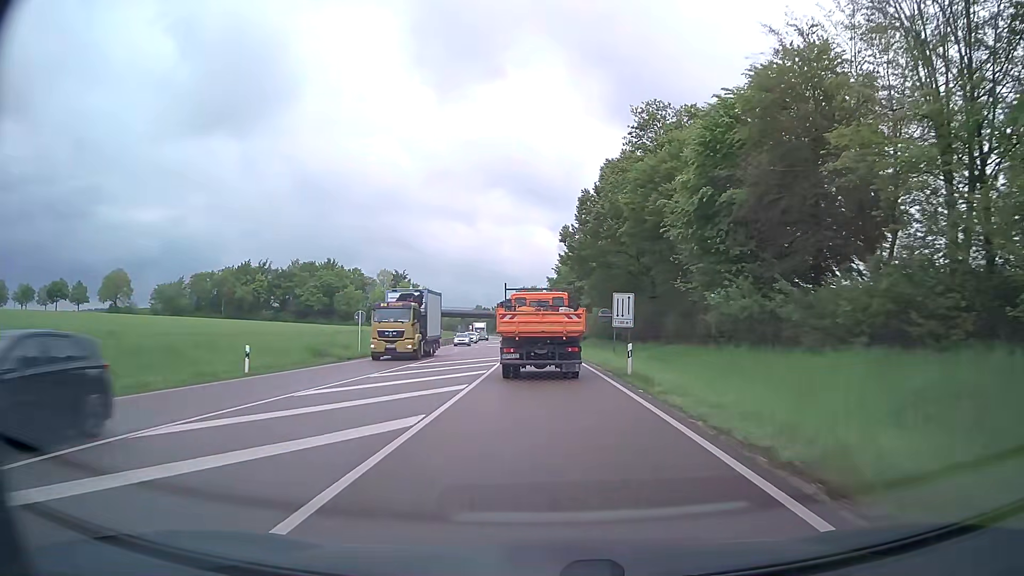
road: primary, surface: asphalt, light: Day
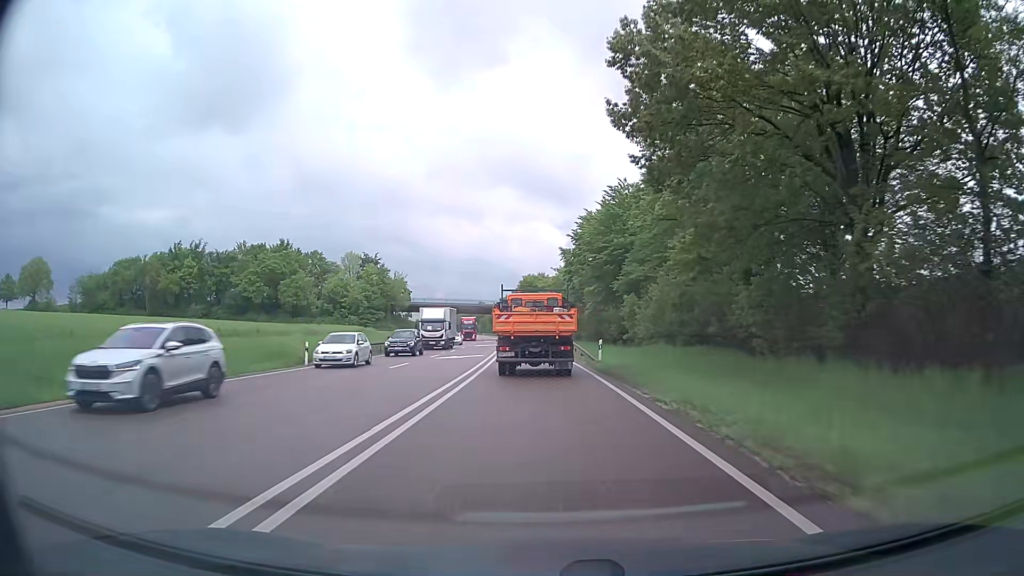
(-0.3, +40.6) m; -1°
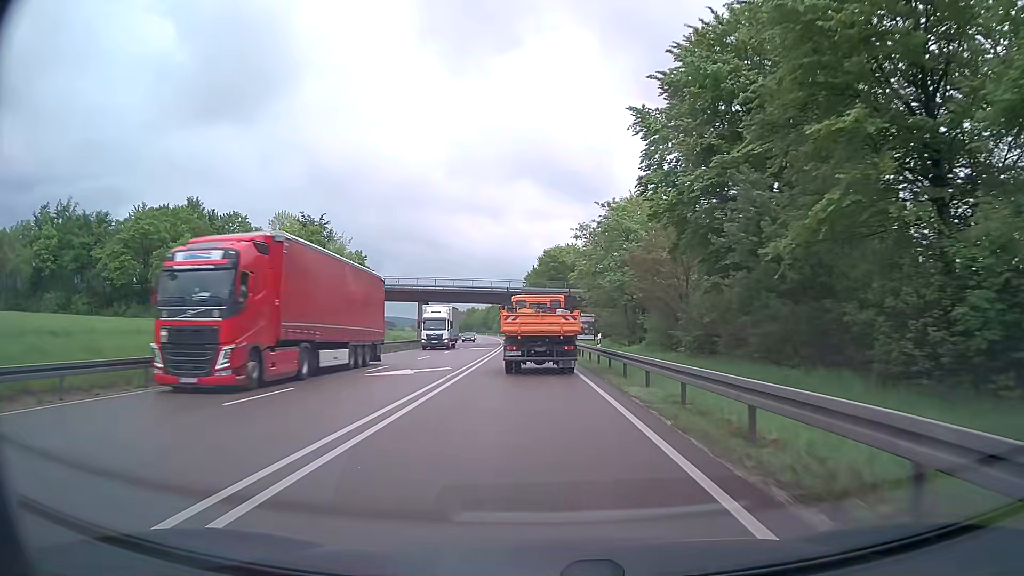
(-0.8, +50.9) m; -2°
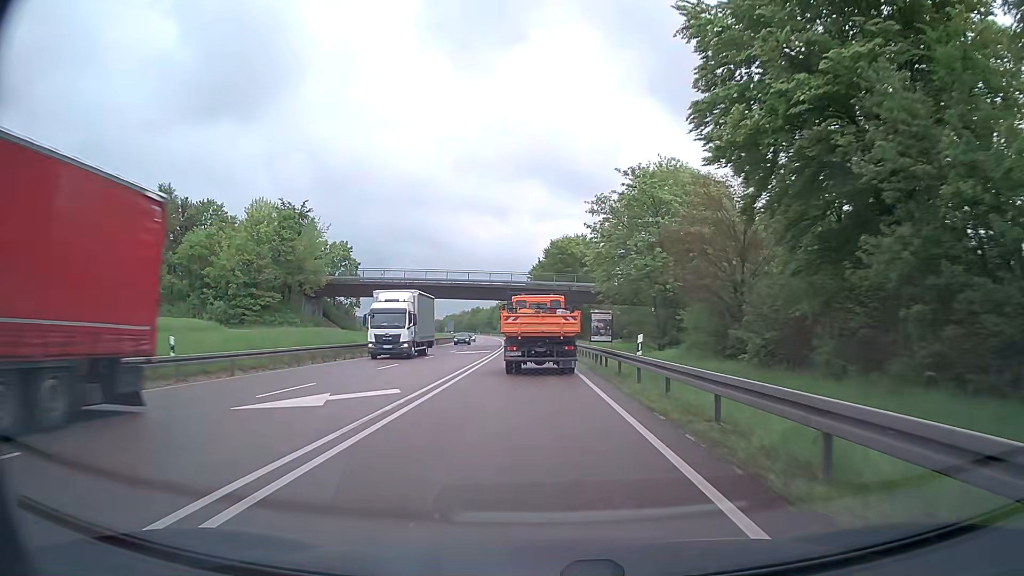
(-0.1, +10.4) m; -1°
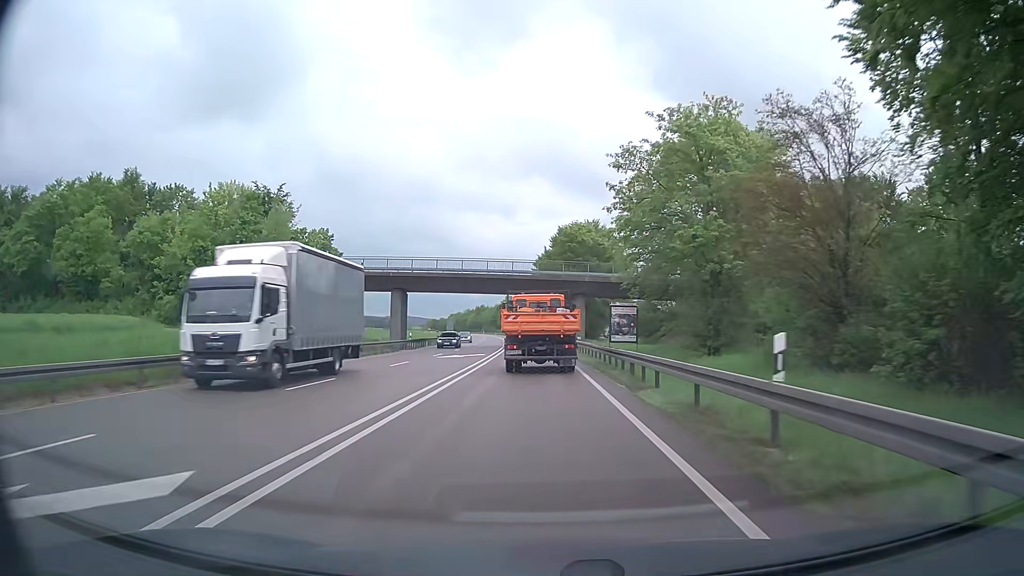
(0.0, +10.4) m; -1°
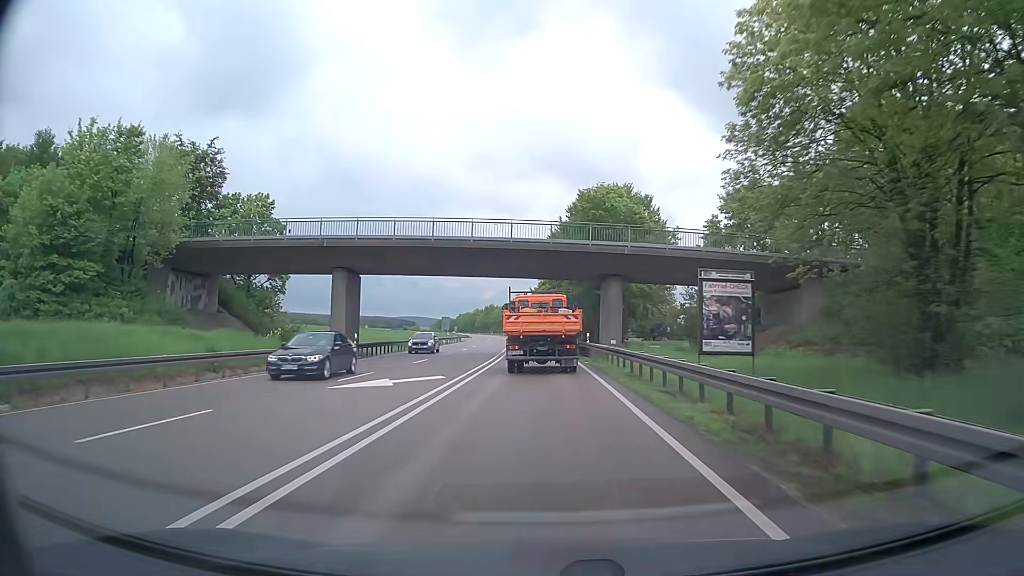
(-0.1, +20.8) m; -1°
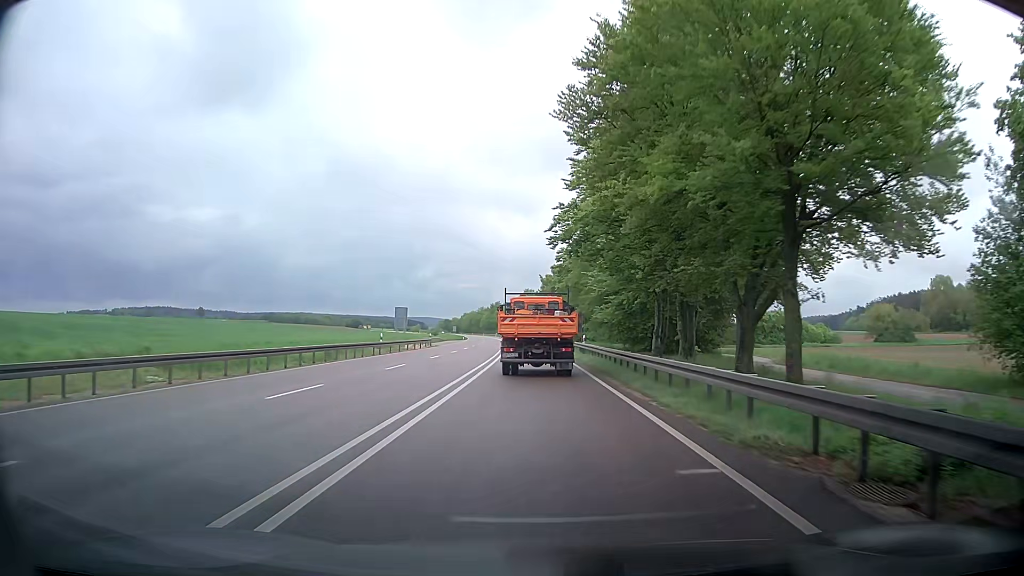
(-0.7, +42.0) m; 0°
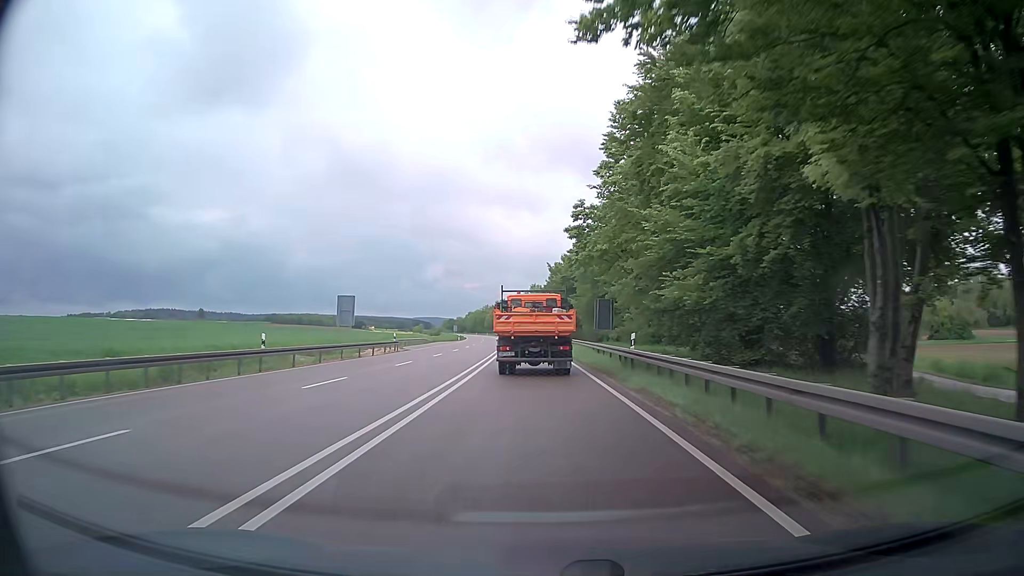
(-0.1, +21.5) m; -1°
(0, +10) (0, +20) (0, +30) (-1, +40) (-1, +50) (-2, +60) (-2, +70) (-3, +80) (-3, +90) (-4, +100) m
